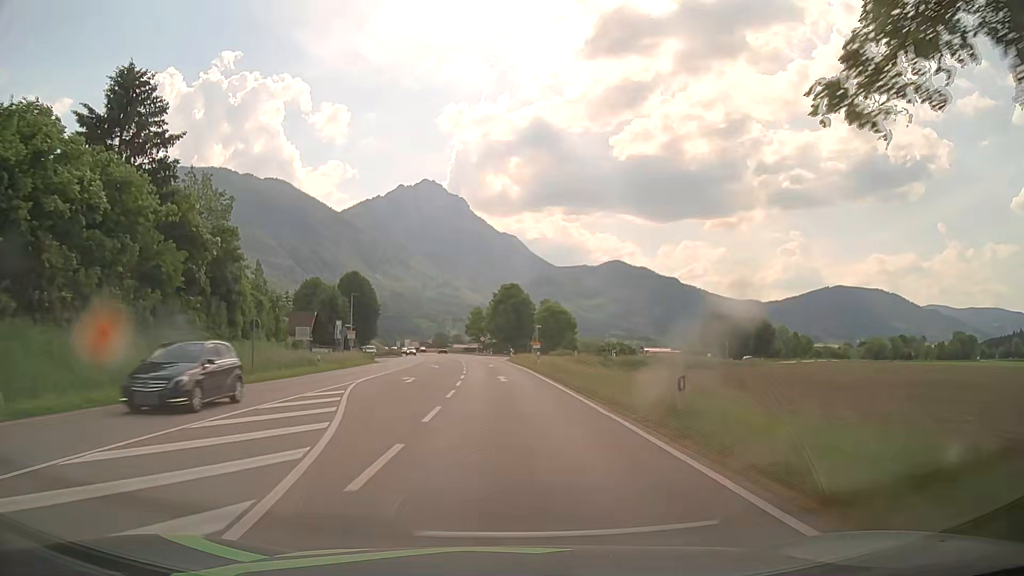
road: primary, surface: asphalt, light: Day
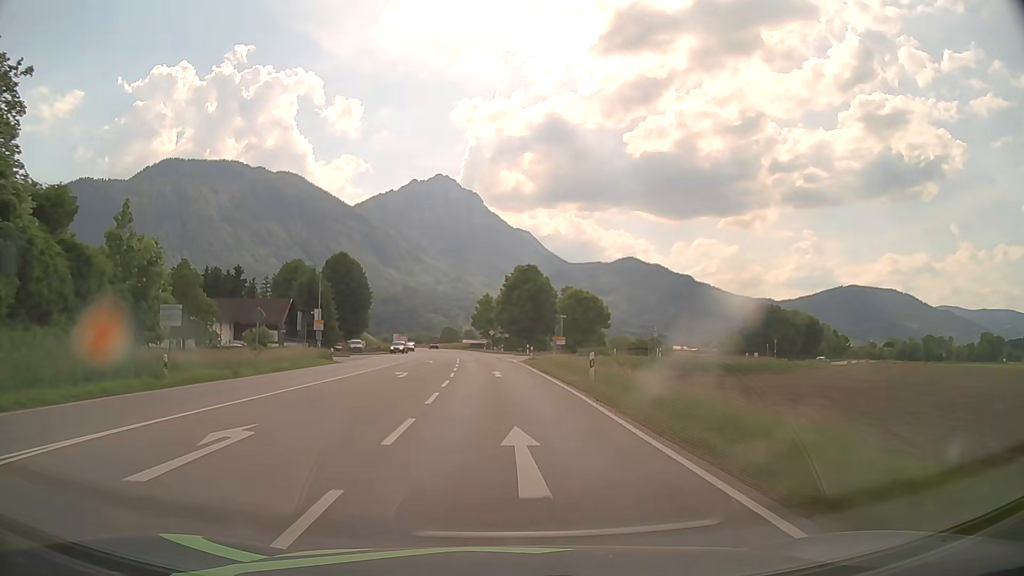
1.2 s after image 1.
(-0.1, +21.5) m; -1°
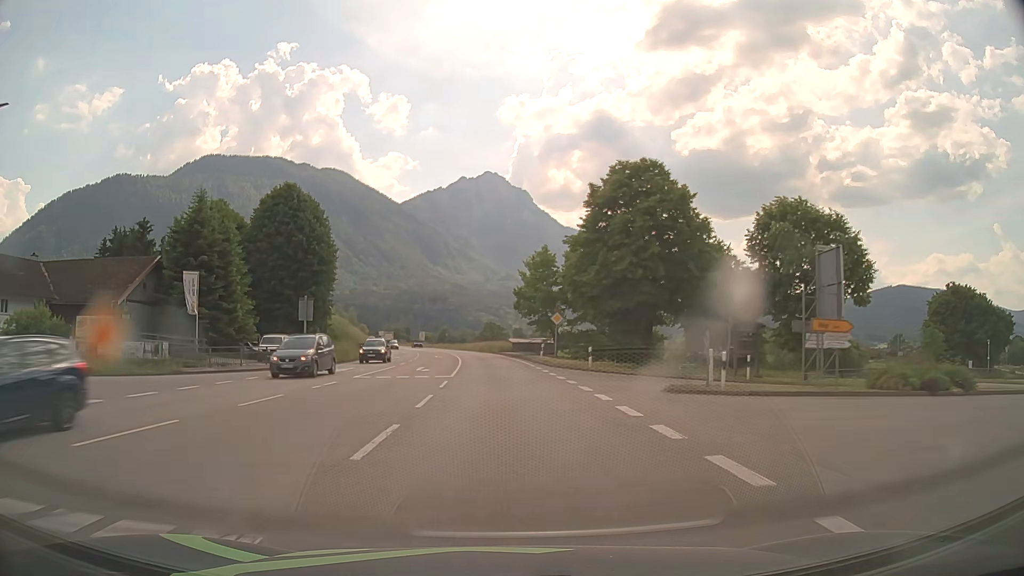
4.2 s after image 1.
(-1.7, +53.7) m; -4°
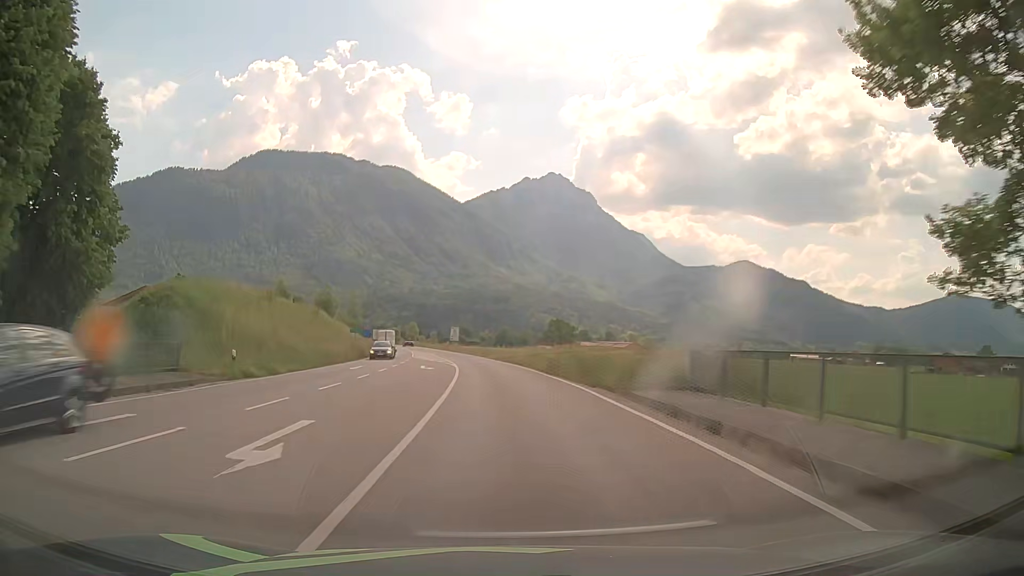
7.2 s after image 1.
(-2.3, +53.6) m; -5°
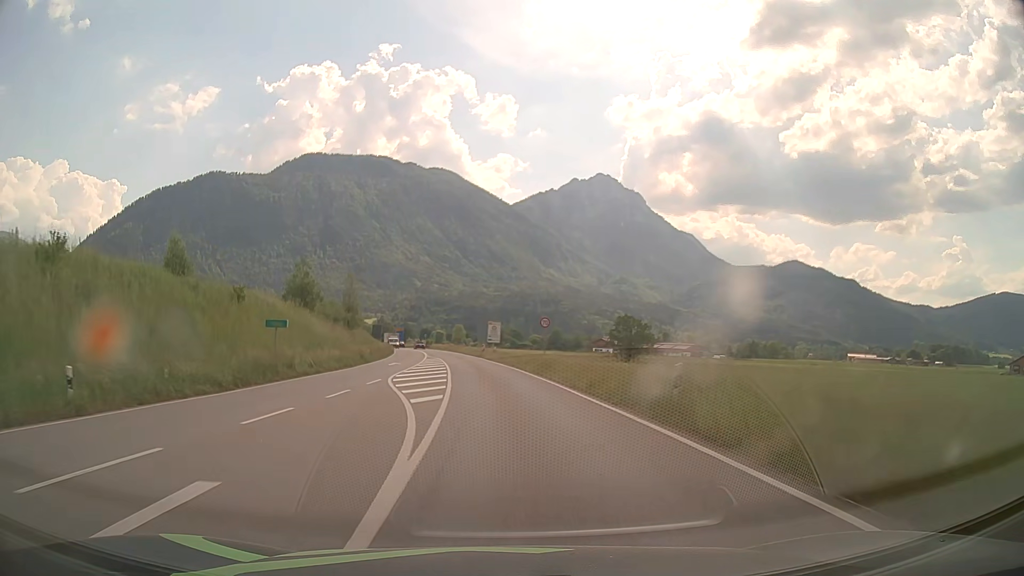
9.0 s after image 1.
(-1.3, +32.2) m; -5°
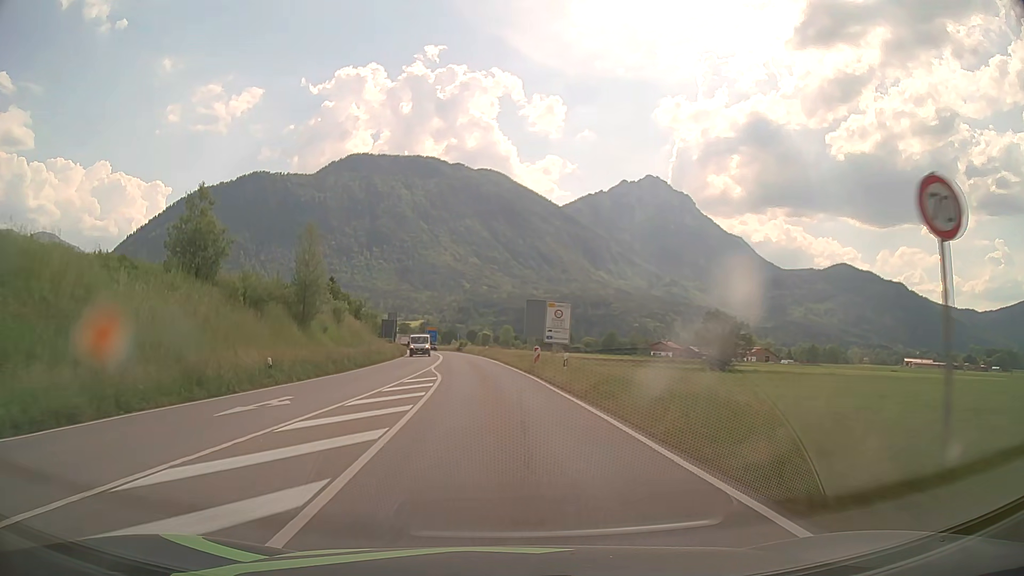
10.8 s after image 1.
(-1.1, +32.3) m; -4°
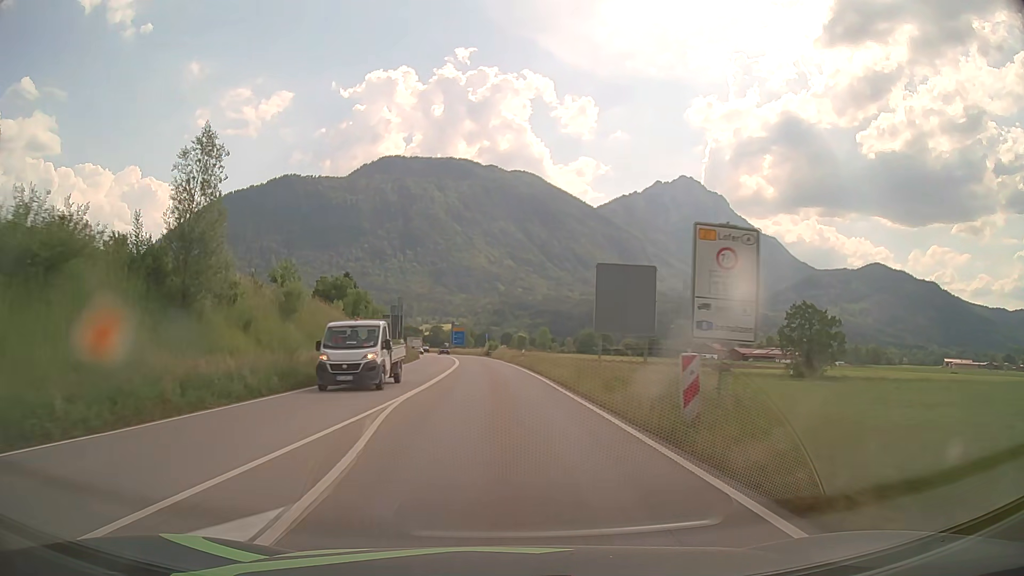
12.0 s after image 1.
(-0.6, +21.6) m; -3°
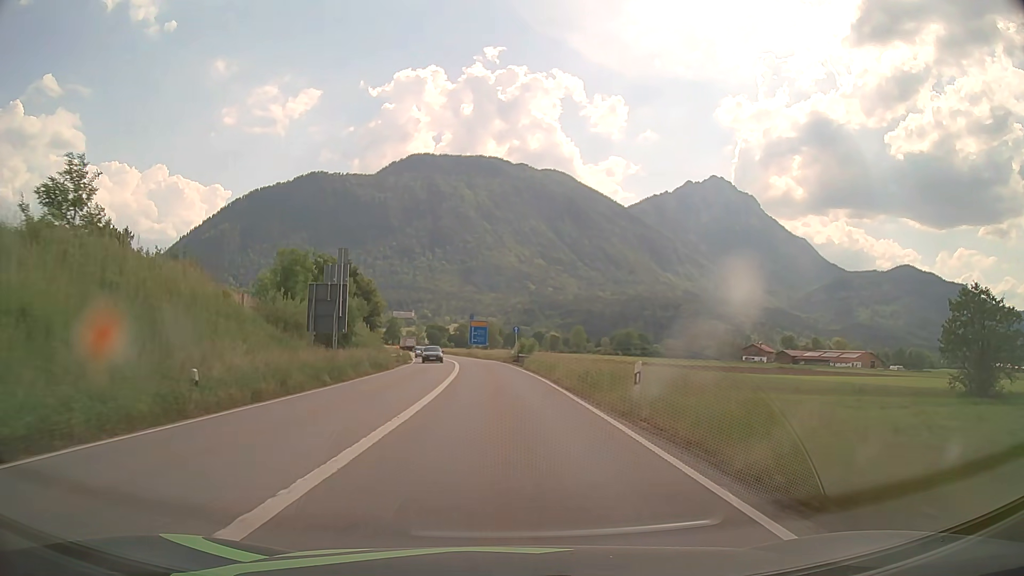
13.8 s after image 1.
(-0.7, +32.4) m; -2°
(0, +10) (0, +20) (-1, +30) (-1, +40) (-2, +50) (-3, +60) (-4, +70) (-6, +80) (-7, +90) (-9, +99) m
